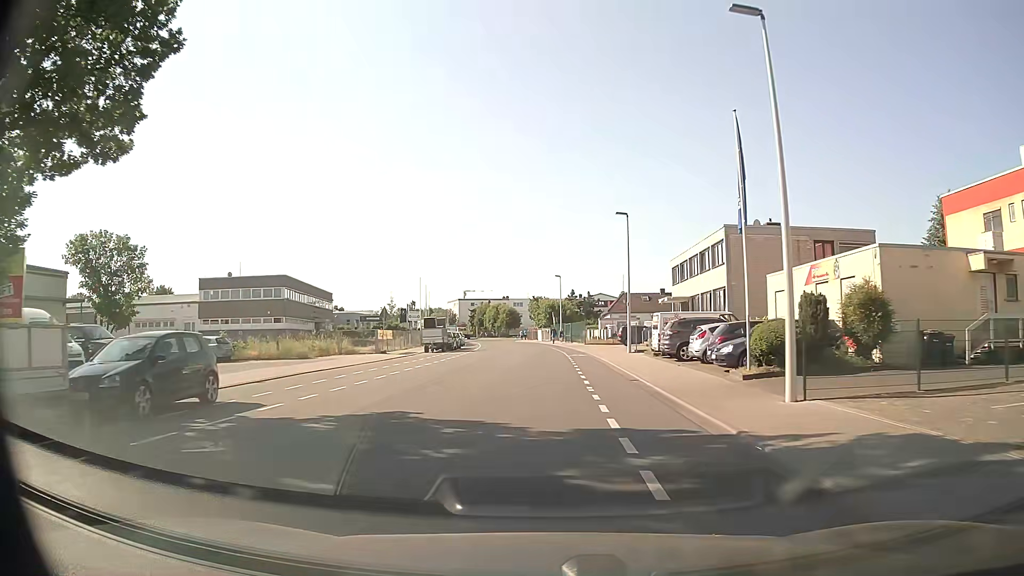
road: tertiary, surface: asphalt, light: Day
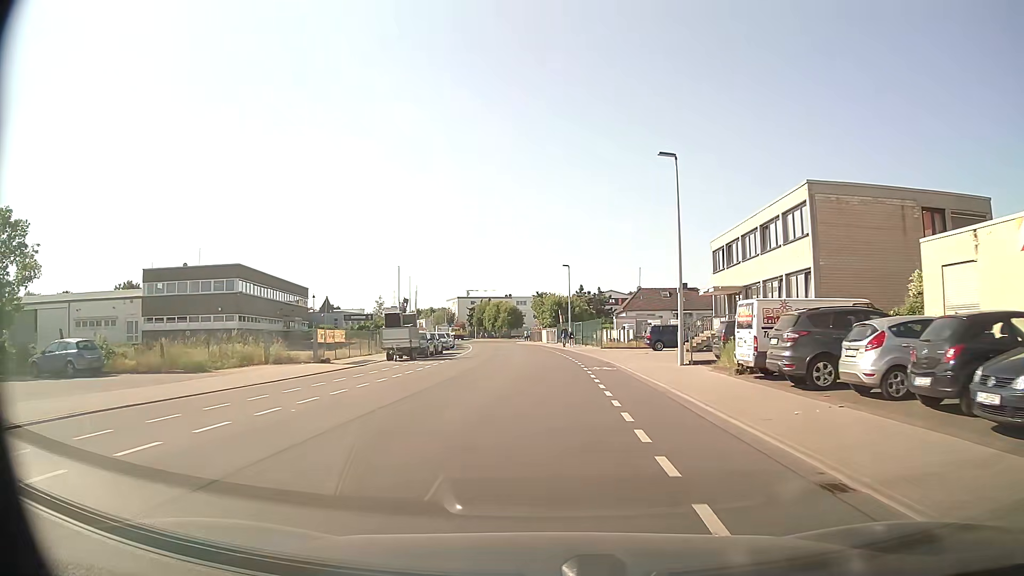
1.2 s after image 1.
(-0.1, +13.0) m; -1°
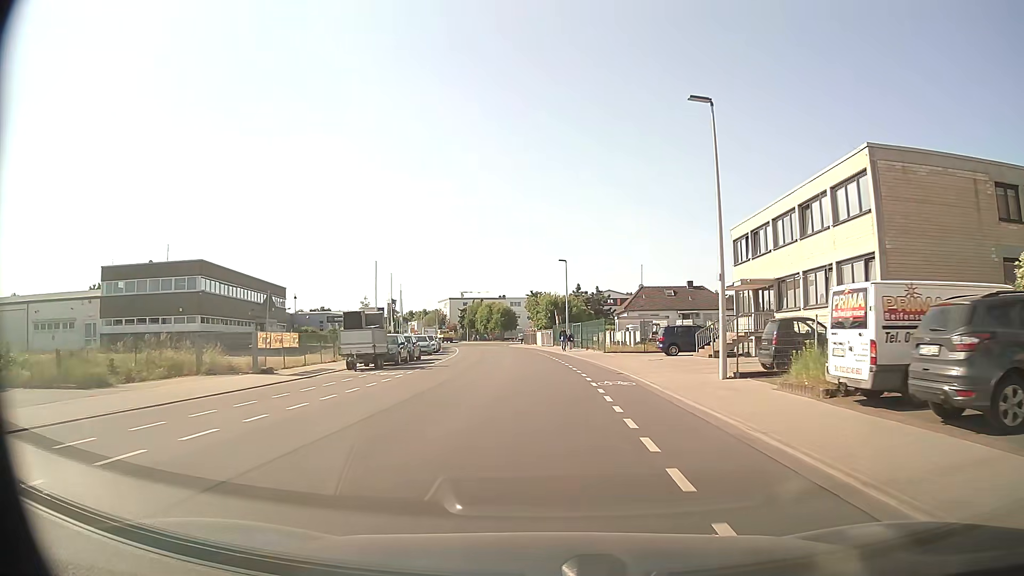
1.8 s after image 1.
(0.0, +6.5) m; 0°
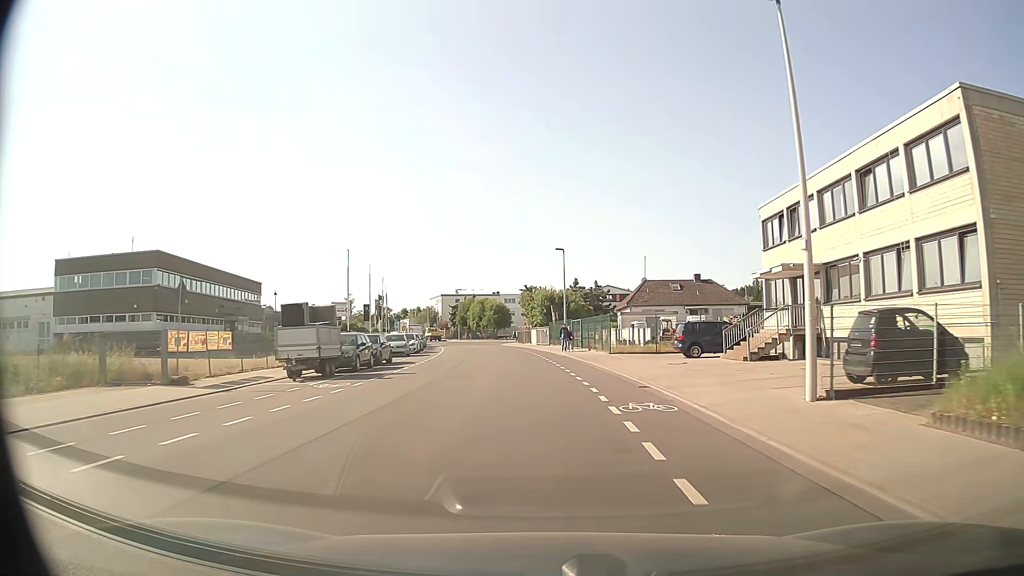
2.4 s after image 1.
(0.0, +6.4) m; 0°
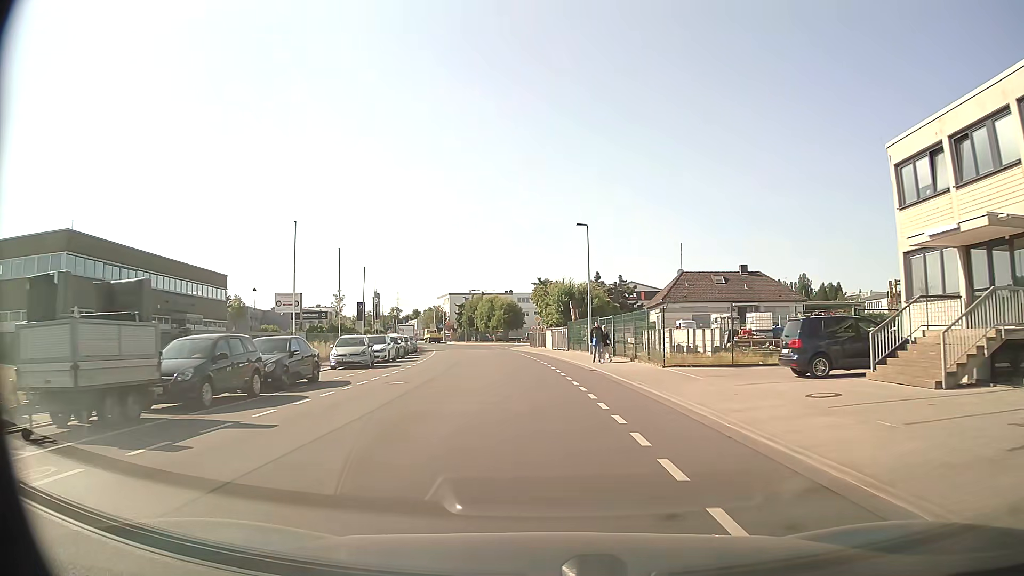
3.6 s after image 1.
(-0.1, +12.9) m; -1°
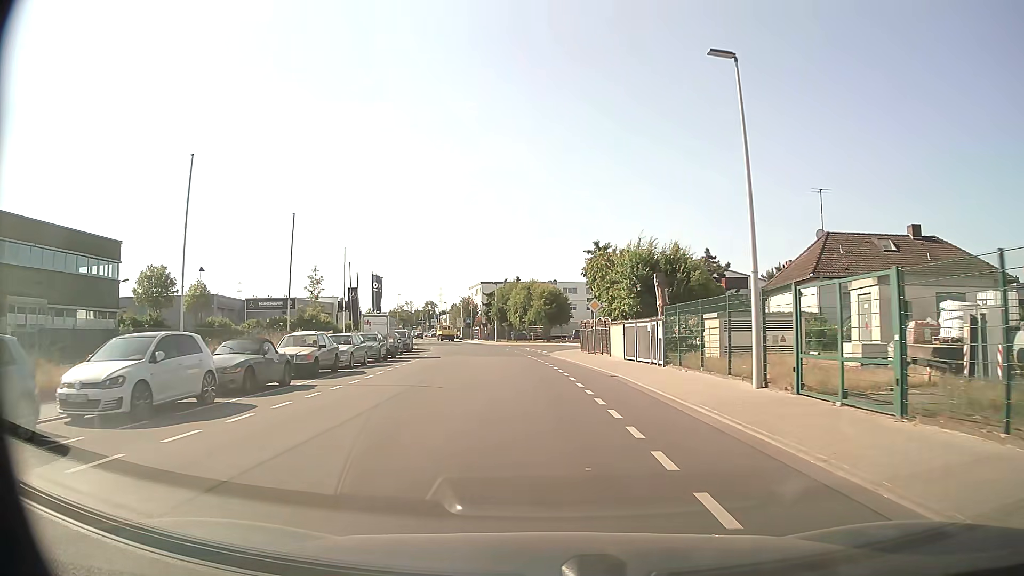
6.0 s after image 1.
(-0.7, +25.4) m; -4°
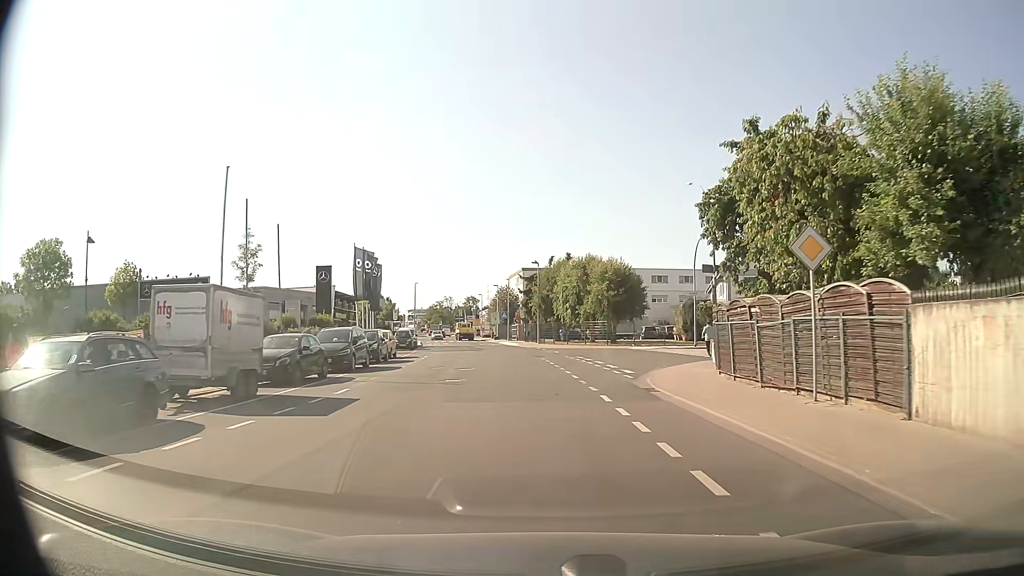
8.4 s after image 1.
(-1.0, +25.0) m; -4°
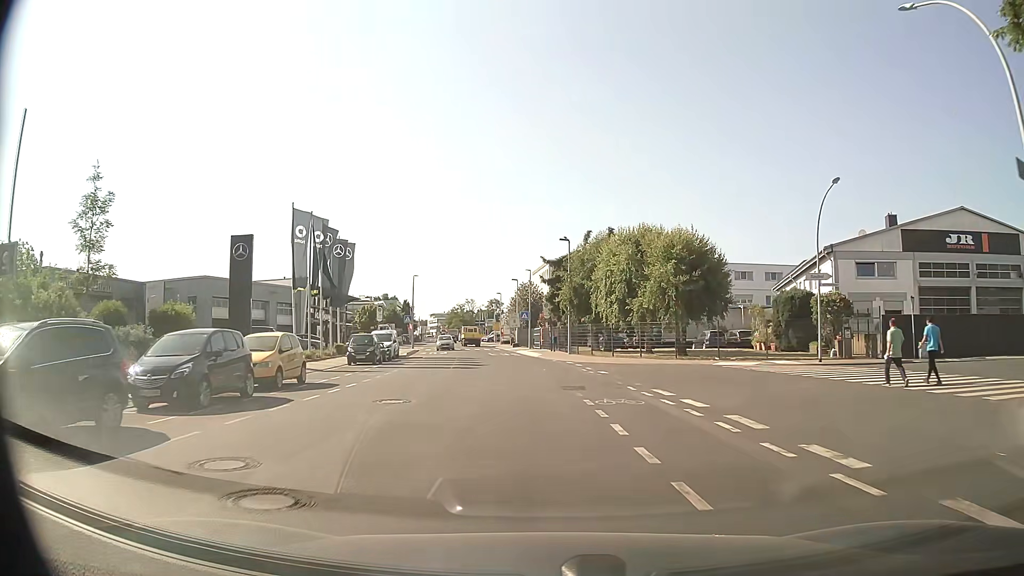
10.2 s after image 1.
(-0.4, +18.6) m; -2°
(0, +10) (-1, +20) (-1, +30) (-2, +40) (-4, +50) (-5, +60) (-7, +70) (-9, +79) (-11, +89) (-13, +99) m
